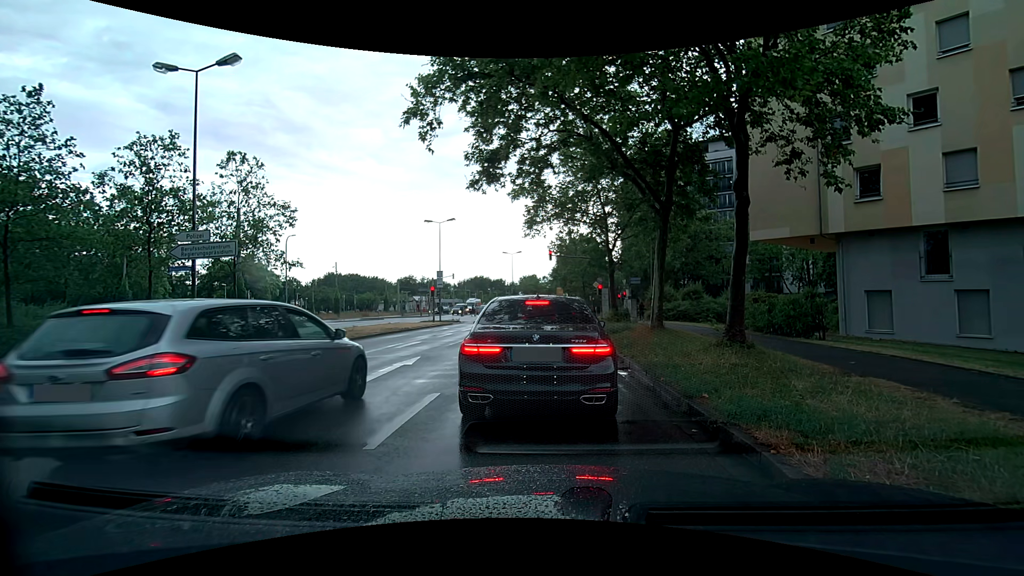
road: secondary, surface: asphalt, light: Day
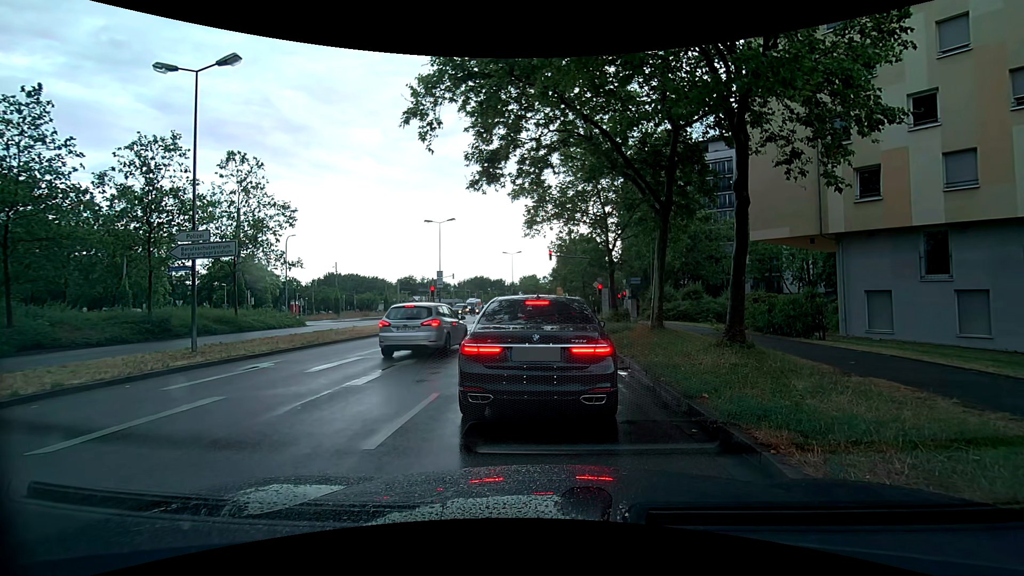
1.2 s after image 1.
(0.0, 0.0) m; 0°
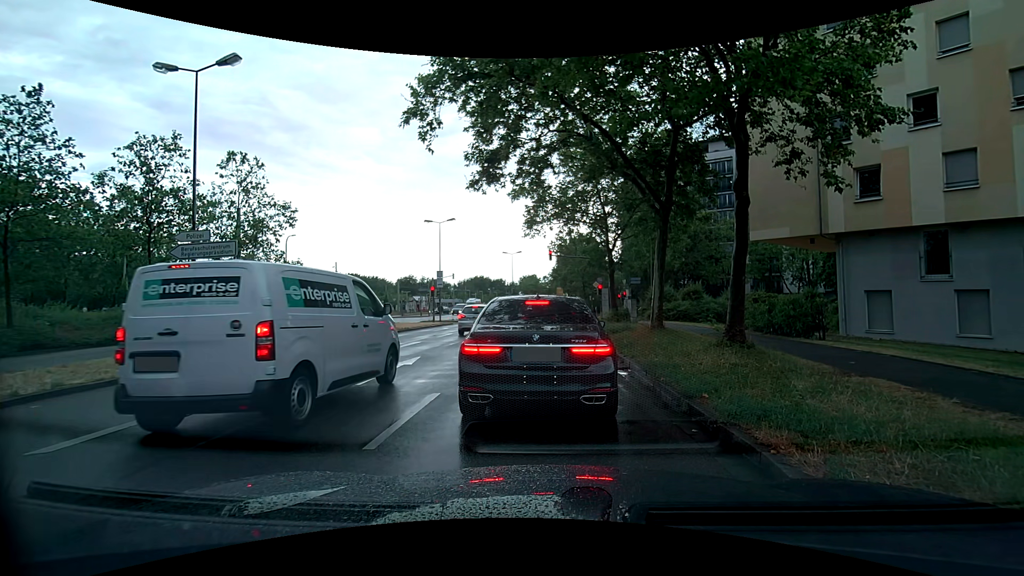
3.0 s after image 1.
(0.0, 0.0) m; 0°
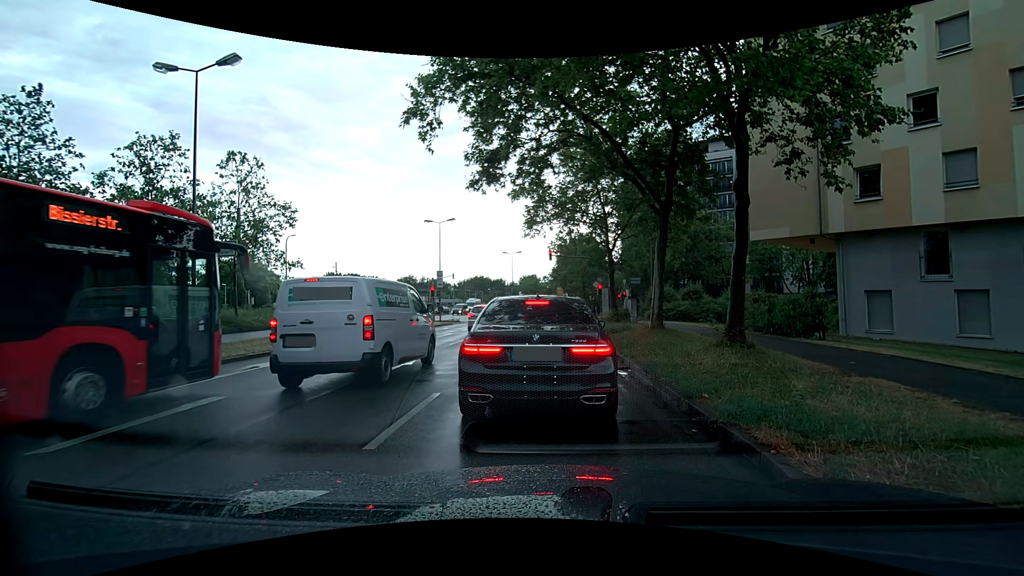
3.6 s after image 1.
(0.0, 0.0) m; 0°
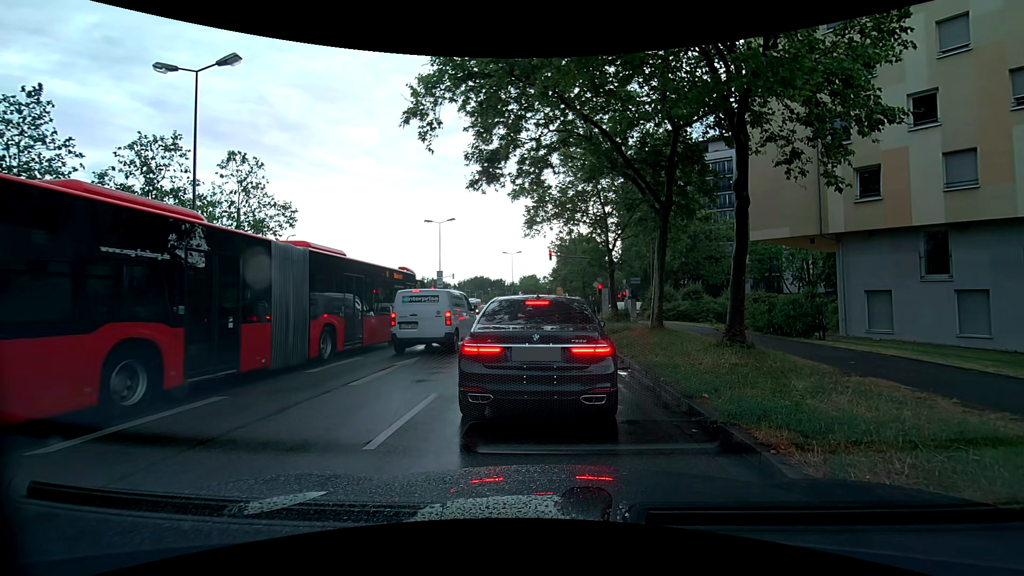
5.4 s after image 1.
(0.0, 0.0) m; 0°
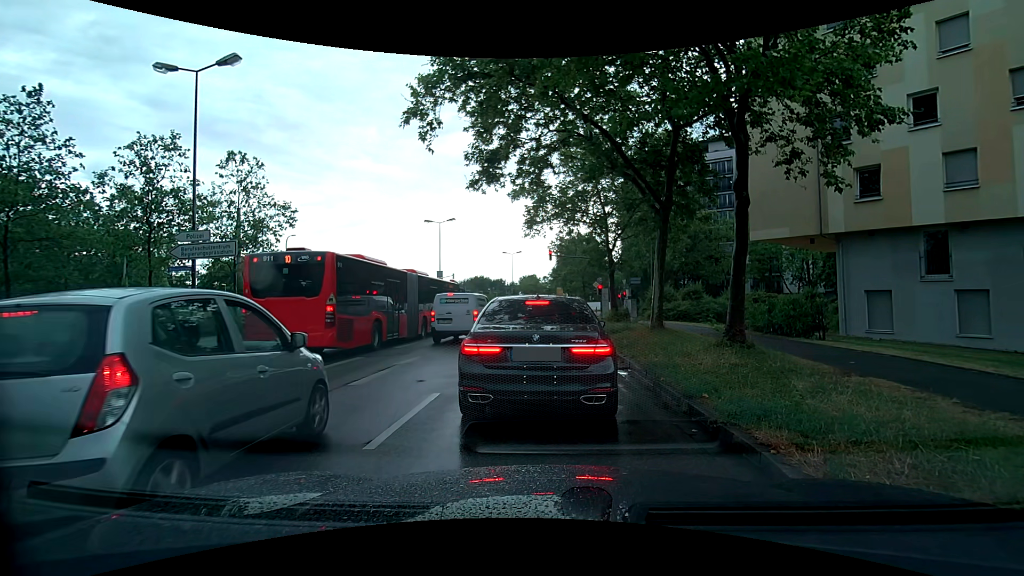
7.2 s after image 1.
(0.0, 0.0) m; 0°
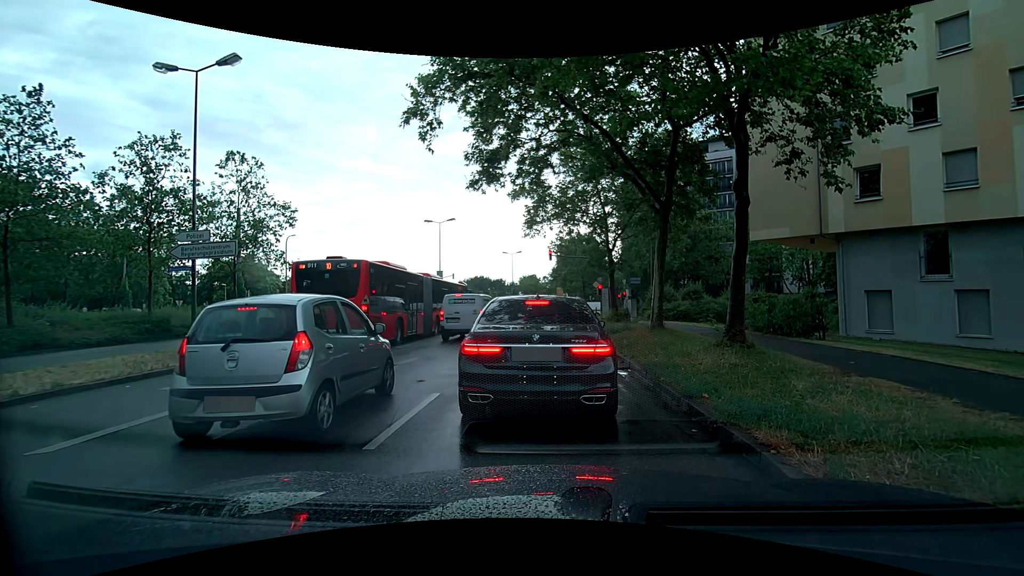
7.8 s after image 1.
(0.0, 0.0) m; 0°
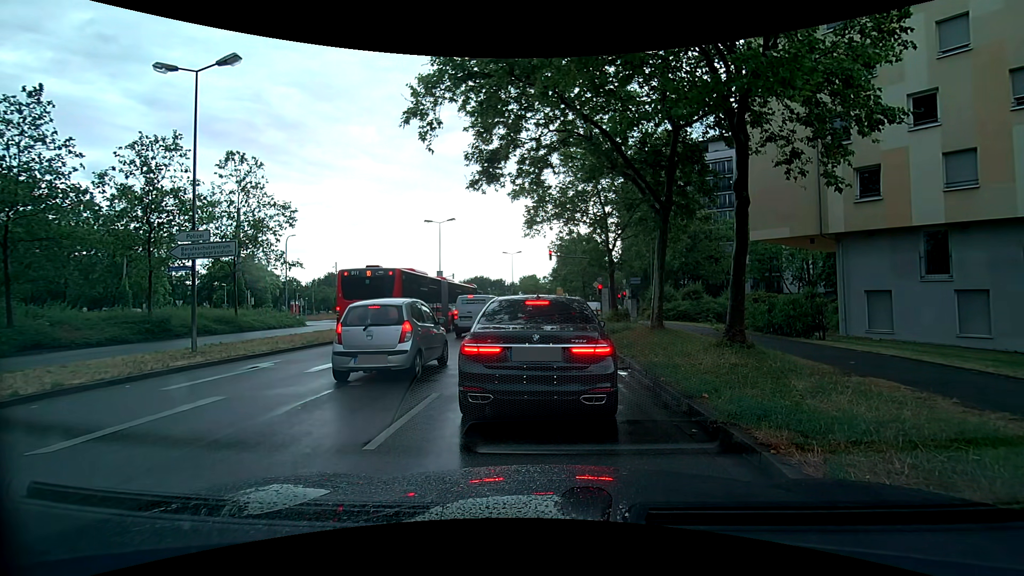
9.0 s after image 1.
(0.0, 0.0) m; 0°
(0, +10) (0, +20) (0, +30) (0, +40) (0, +50) (+1, +60) (+1, +70) (+2, +80) (+2, +90) (+3, +100) m
